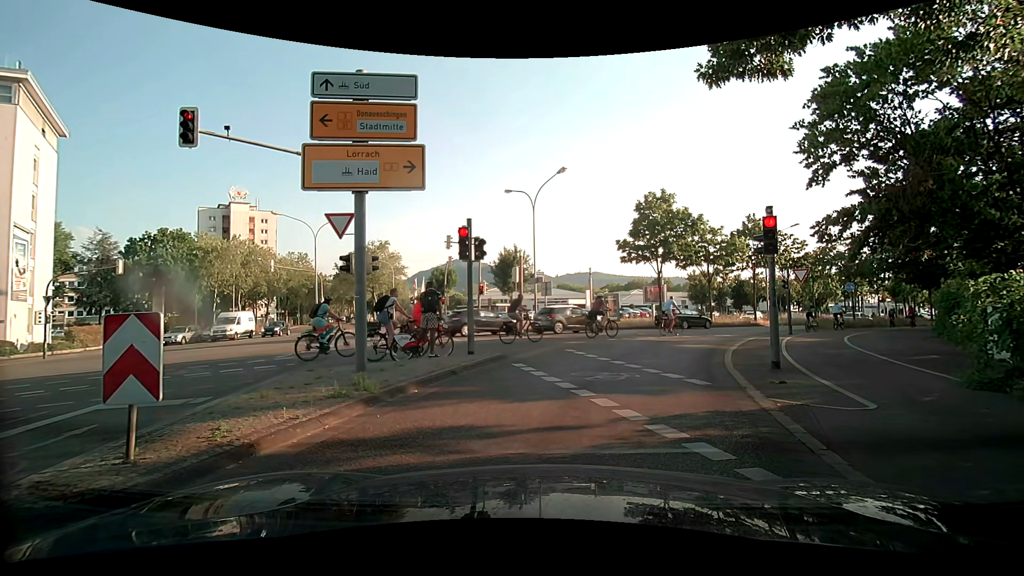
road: secondary_link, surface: asphalt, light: Day
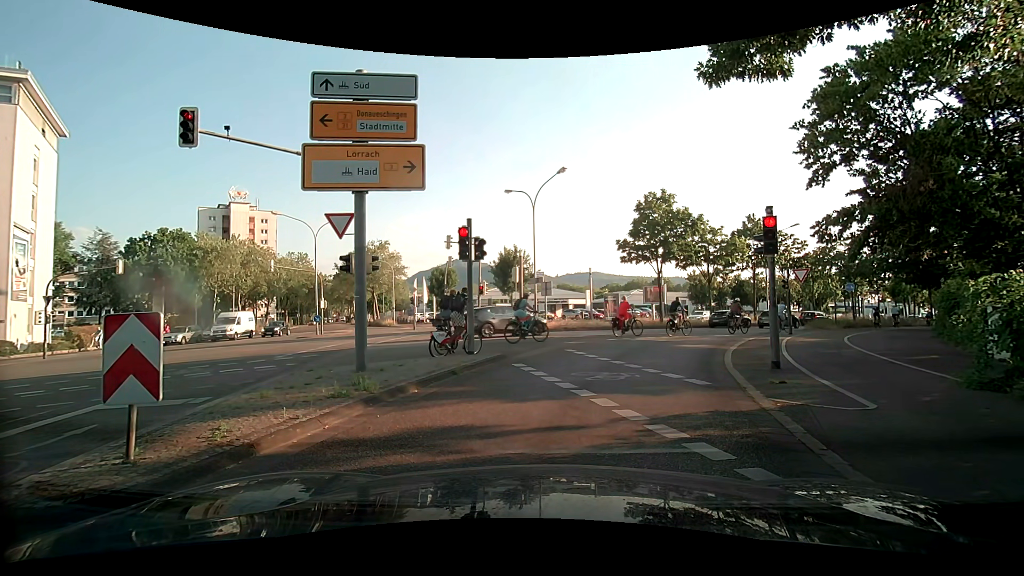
(0.0, 0.0) m; 0°
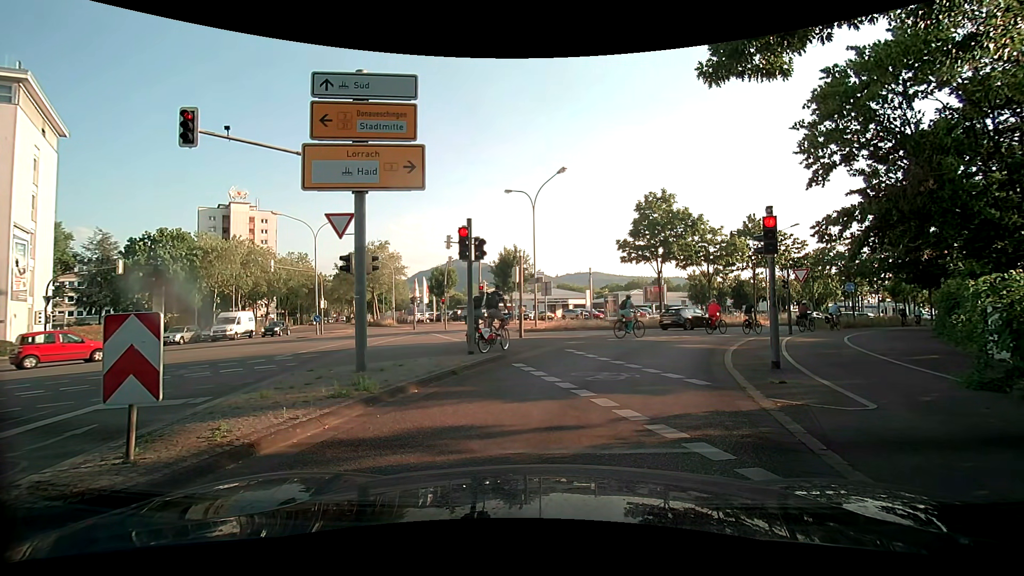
(0.0, 0.0) m; 0°
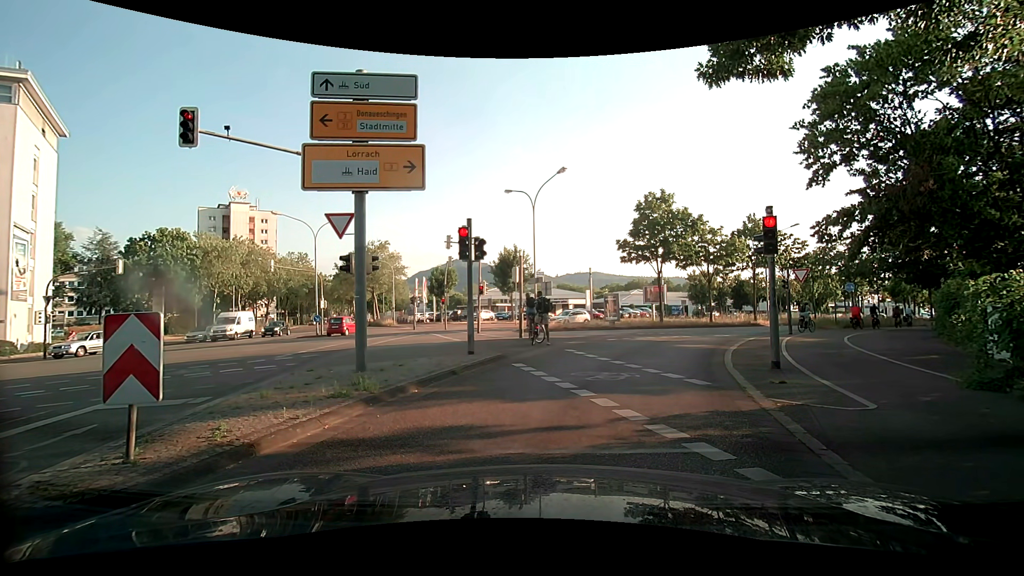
(0.0, 0.0) m; 0°
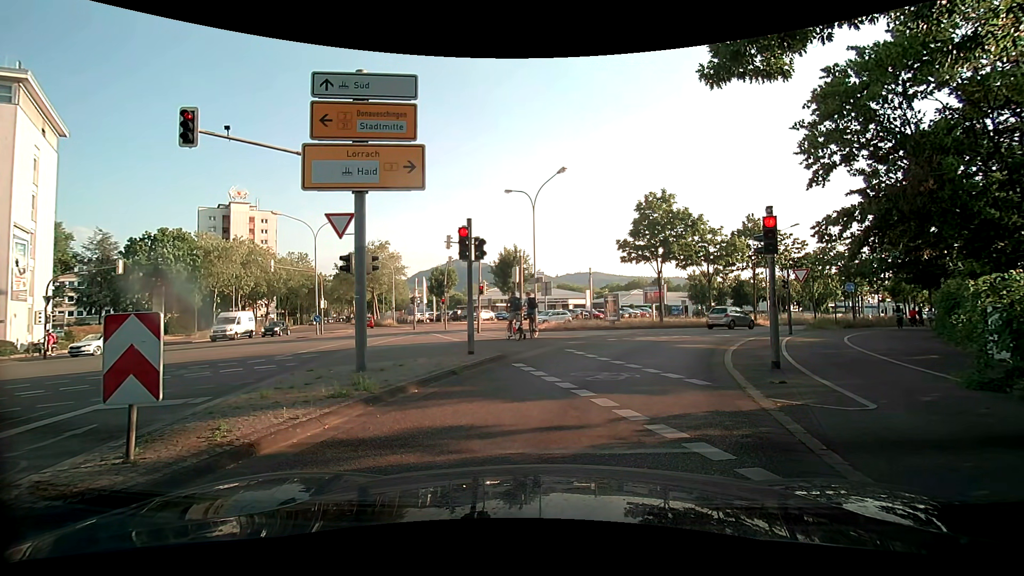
(0.0, 0.0) m; 0°
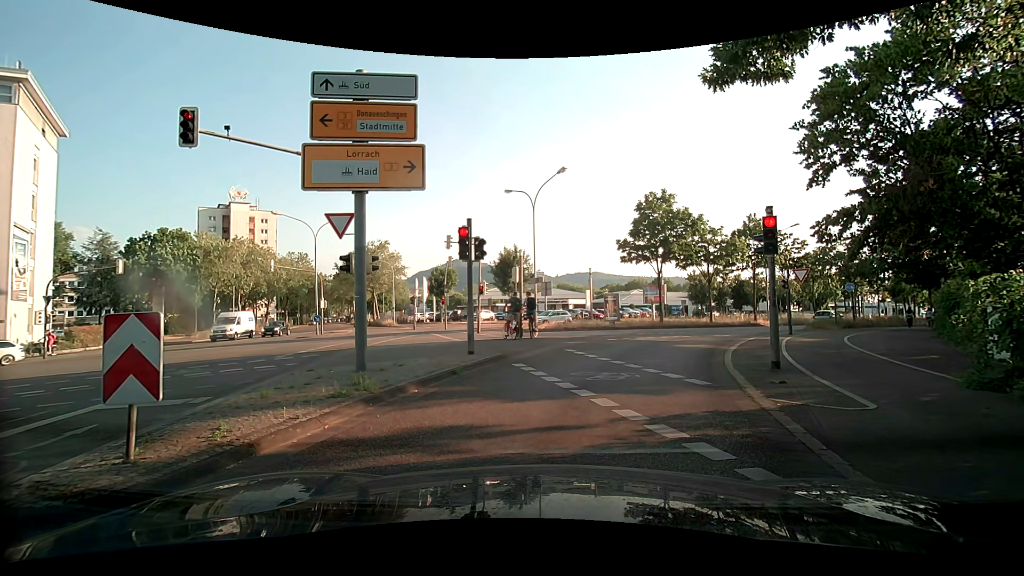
(0.0, 0.0) m; 0°
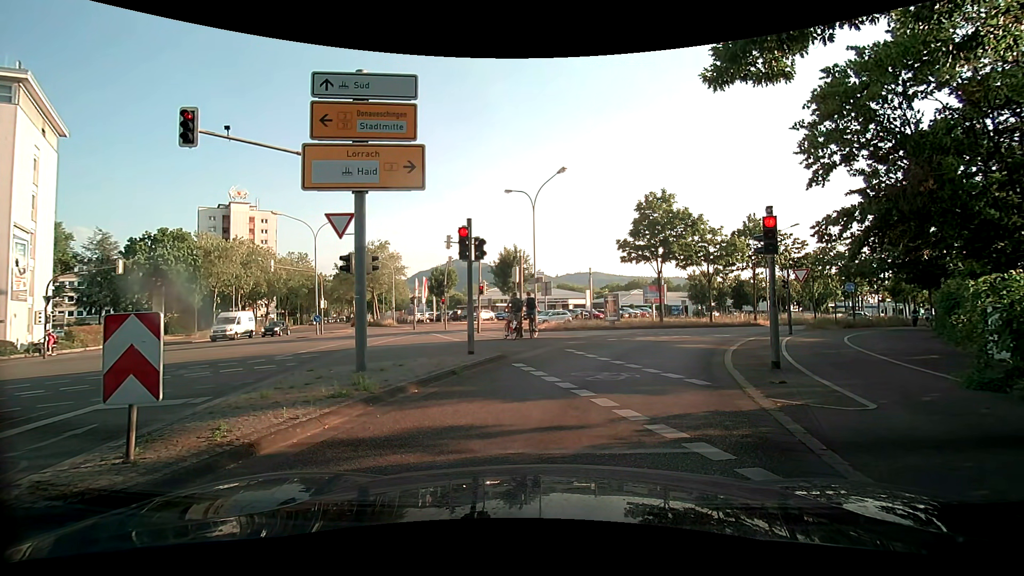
(0.0, 0.0) m; 0°
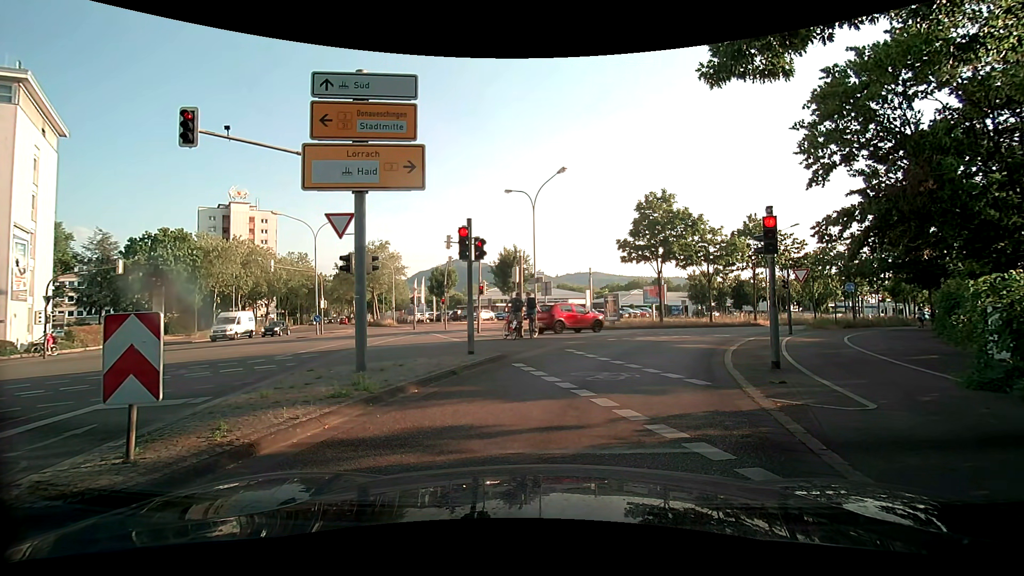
(0.0, 0.0) m; 0°
(+1, +10) (+5, +19) (+9, +28) (+15, +36) (+23, +43) (+30, +50) (+37, +56) (+45, +63) (+52, +70) (+60, +76) m
